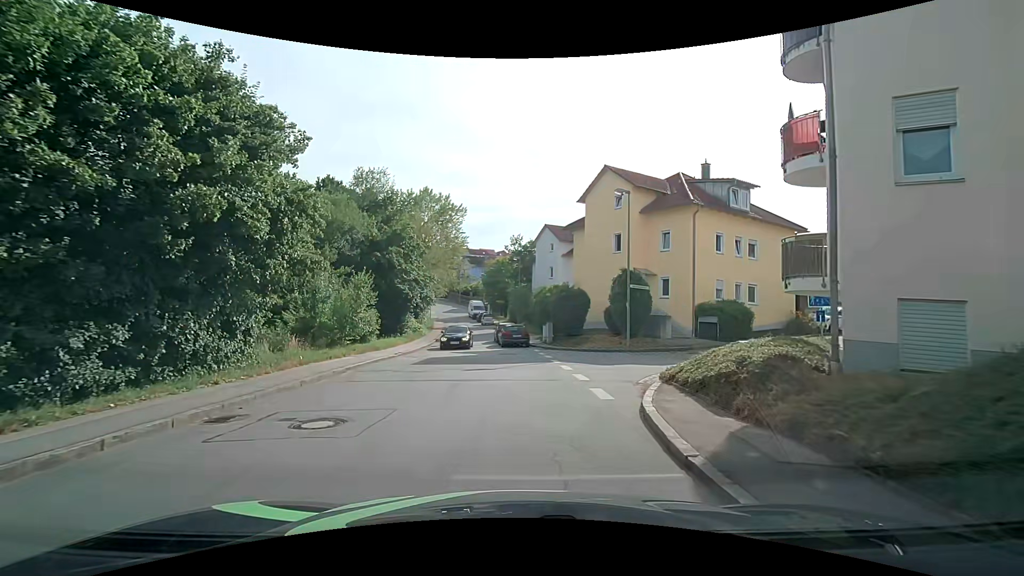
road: residential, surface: asphalt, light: Day
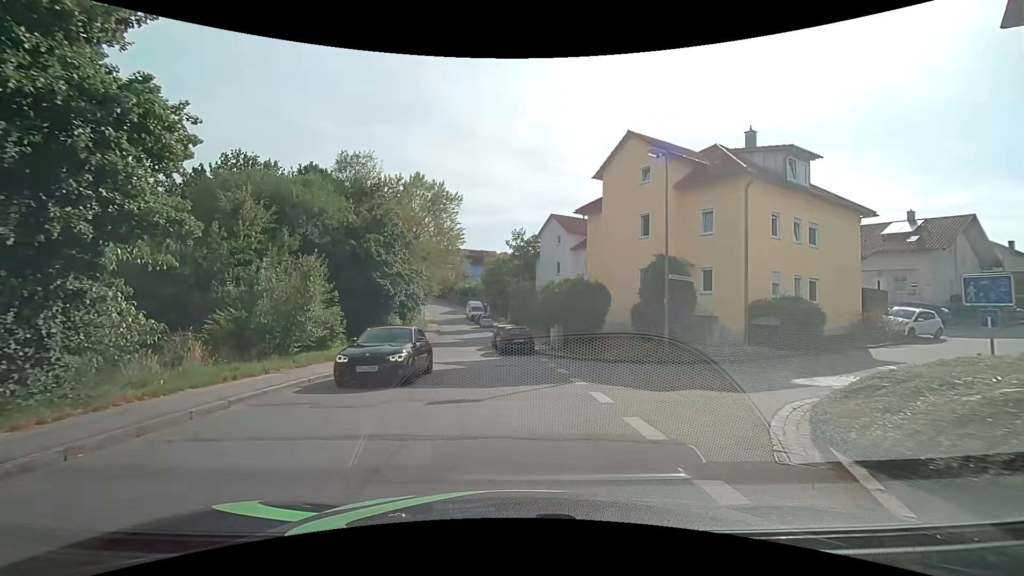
(0.0, +6.2) m; 0°
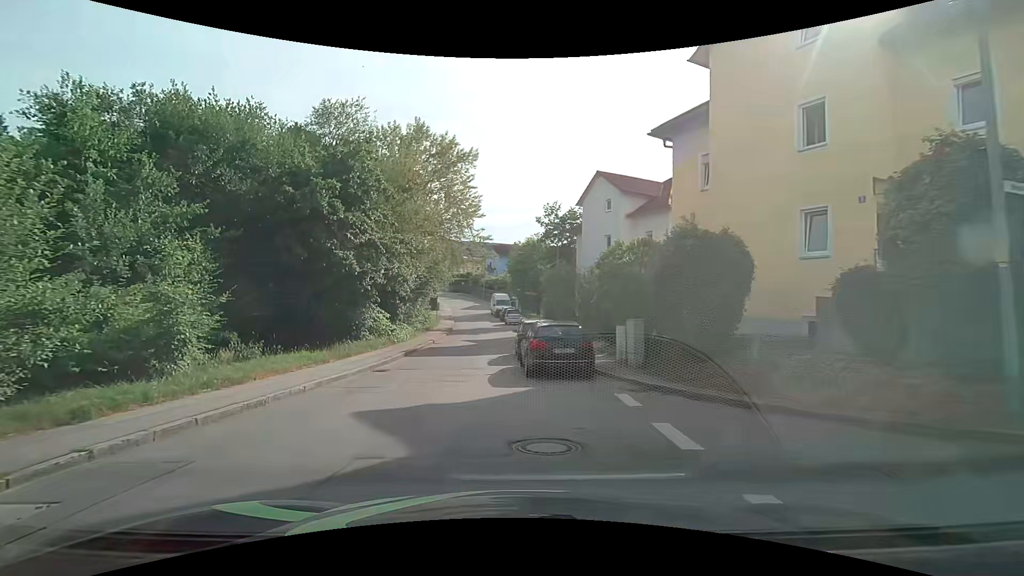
(-0.2, +12.2) m; -3°
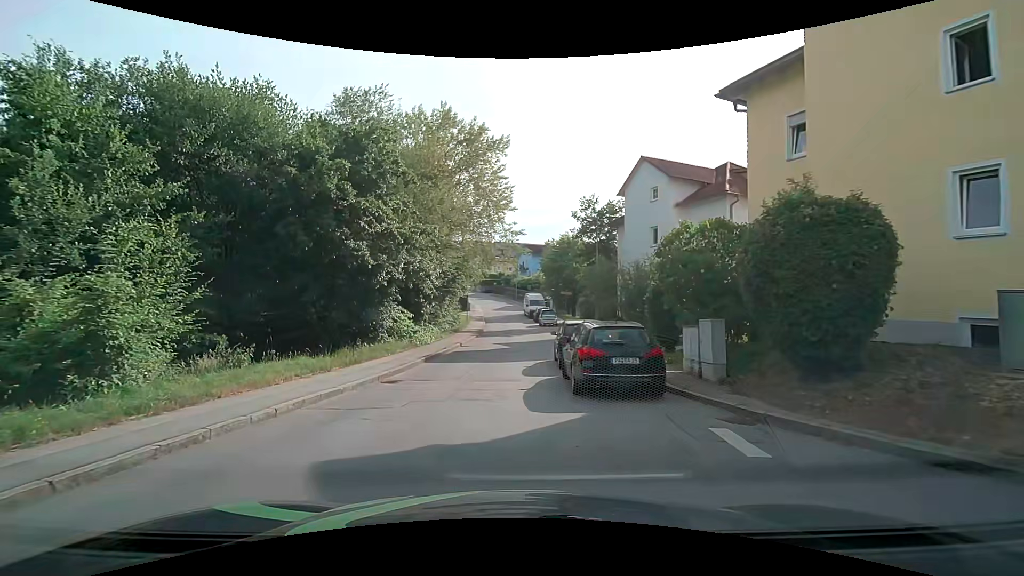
(-0.1, +3.0) m; -4°
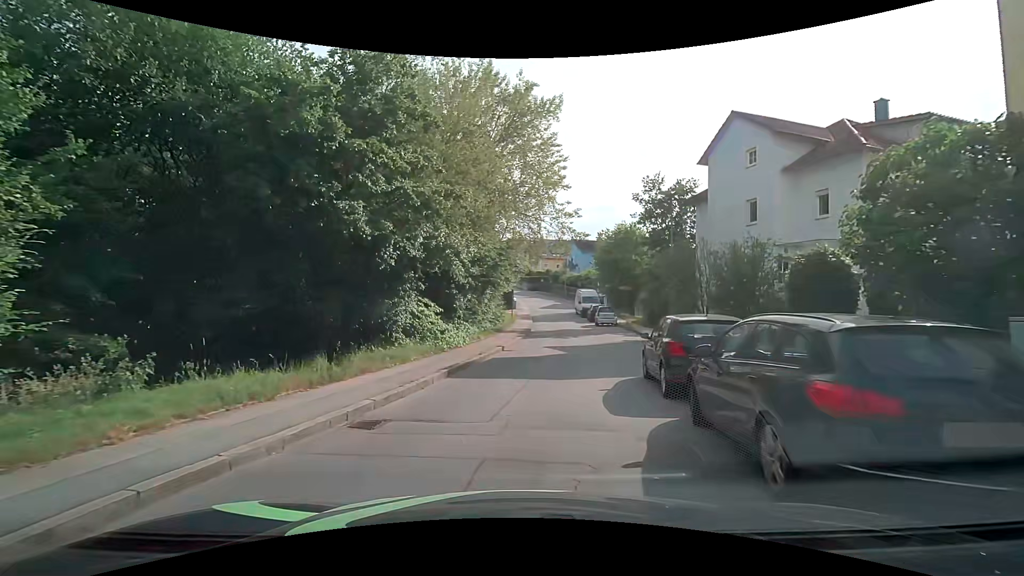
(-0.3, +6.0) m; -7°
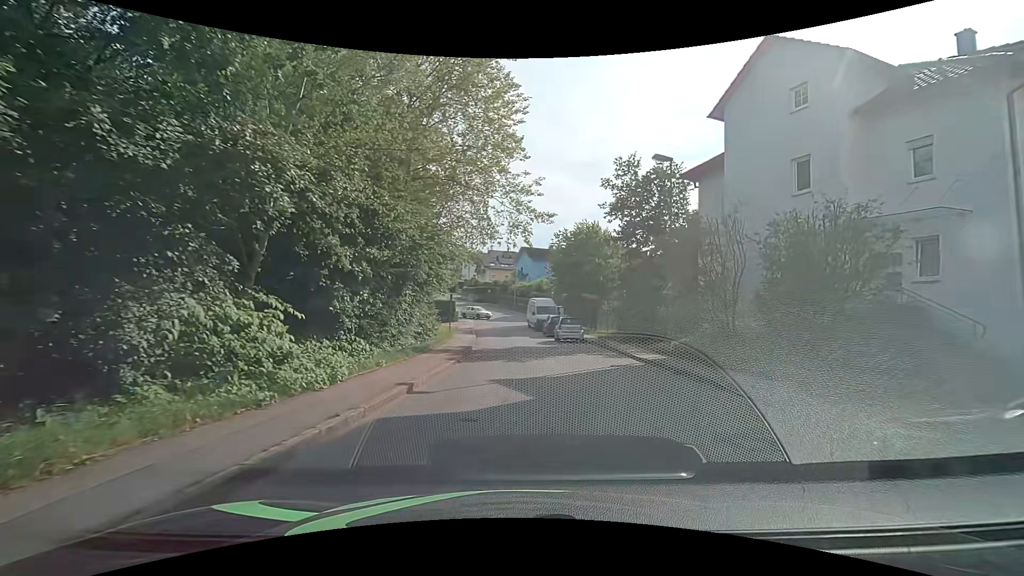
(+0.5, +8.9) m; +8°
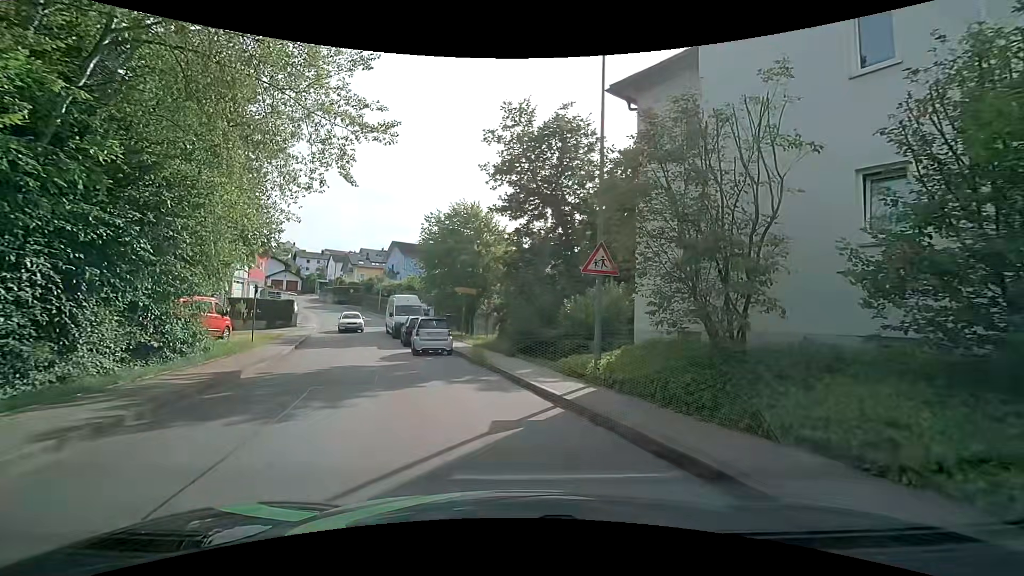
(+1.1, +9.4) m; +13°
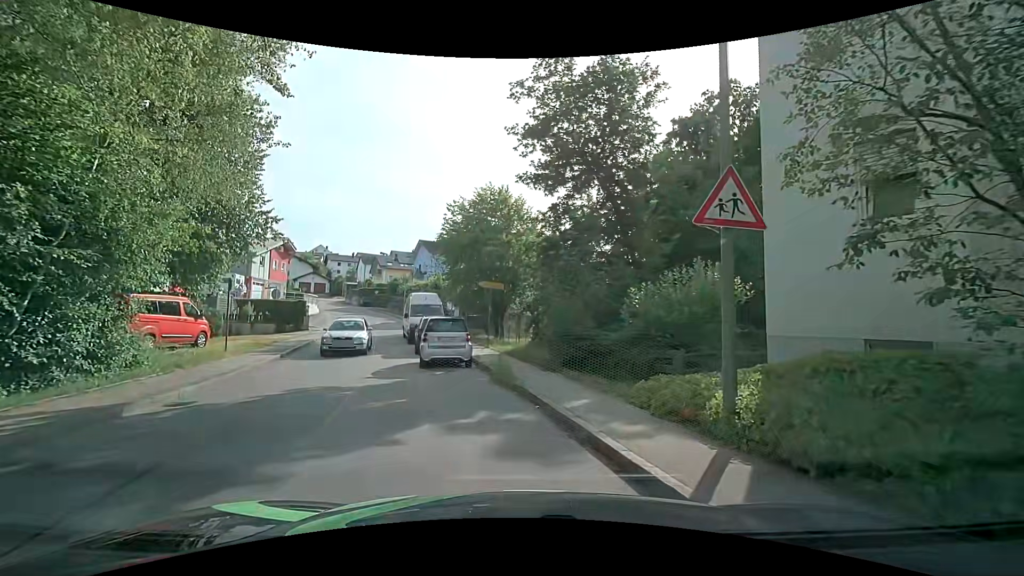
(-0.1, +5.1) m; -4°
